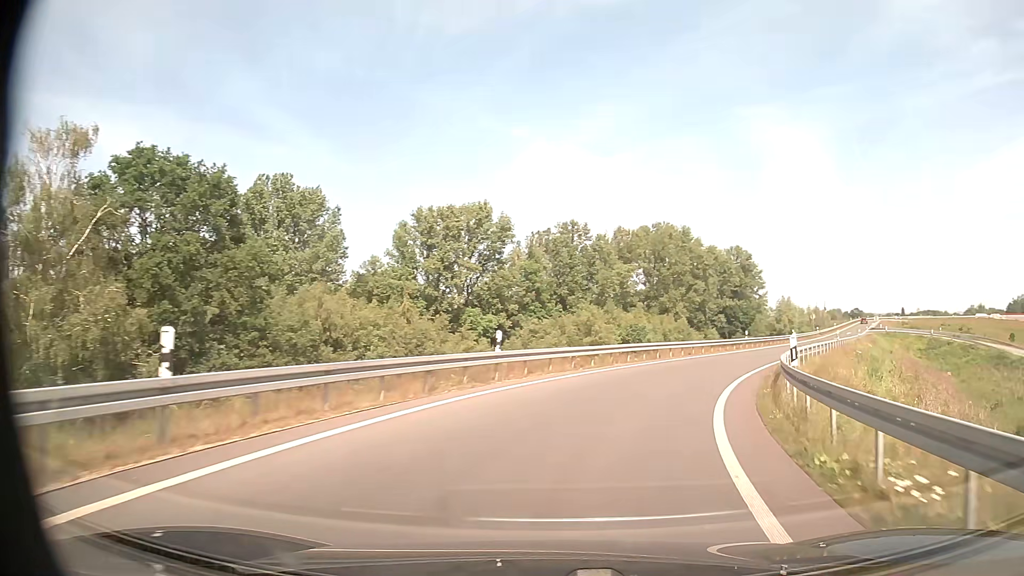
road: trunk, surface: asphalt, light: Day
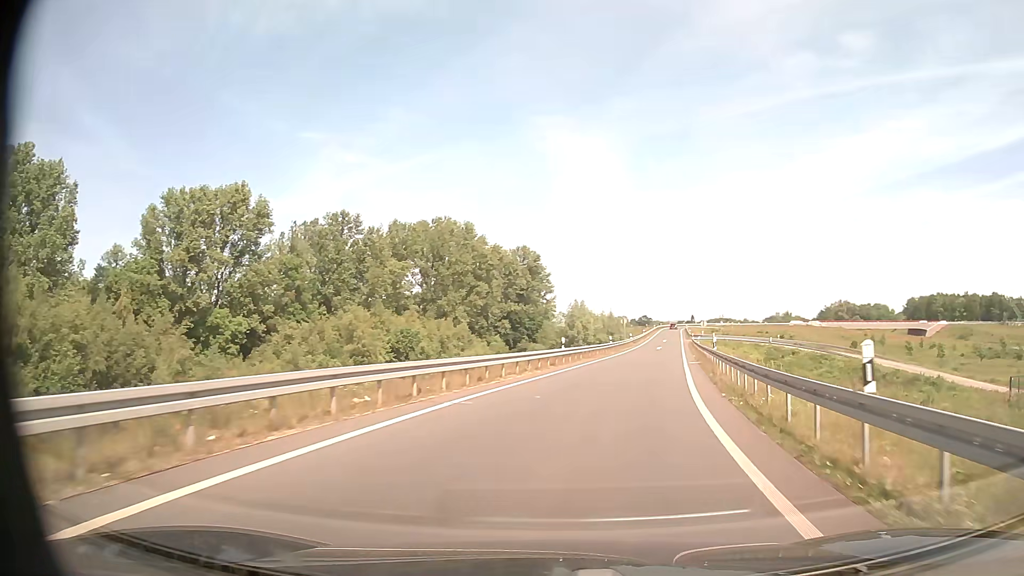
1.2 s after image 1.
(+3.0, +18.0) m; +19°
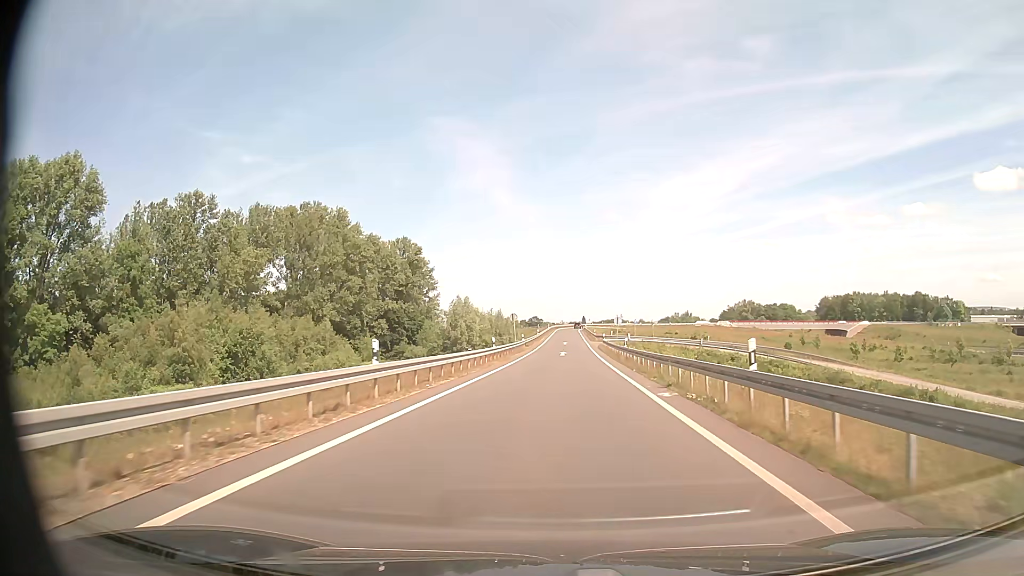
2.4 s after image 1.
(+2.2, +19.7) m; +10°
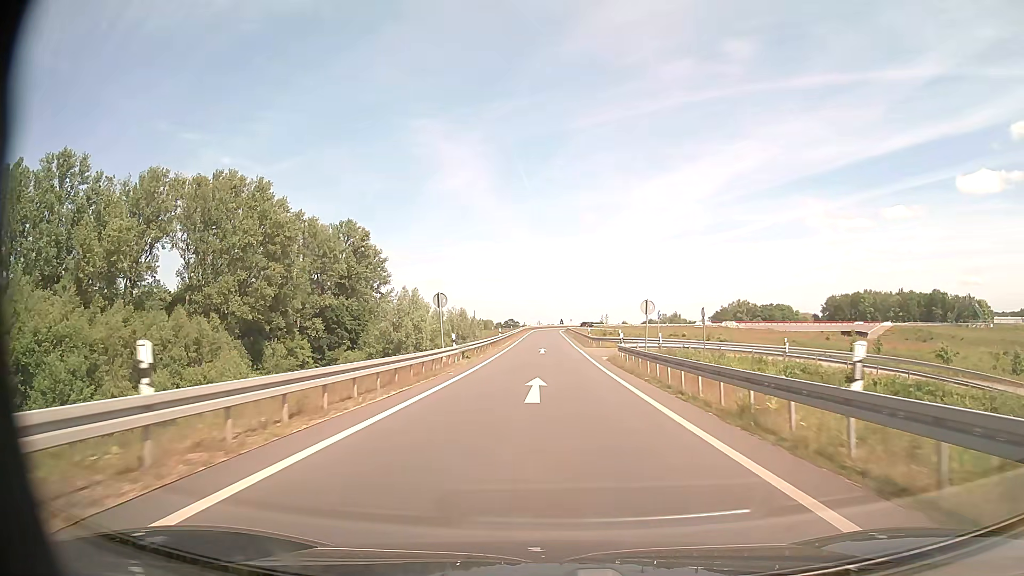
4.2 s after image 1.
(+0.9, +33.2) m; +2°
